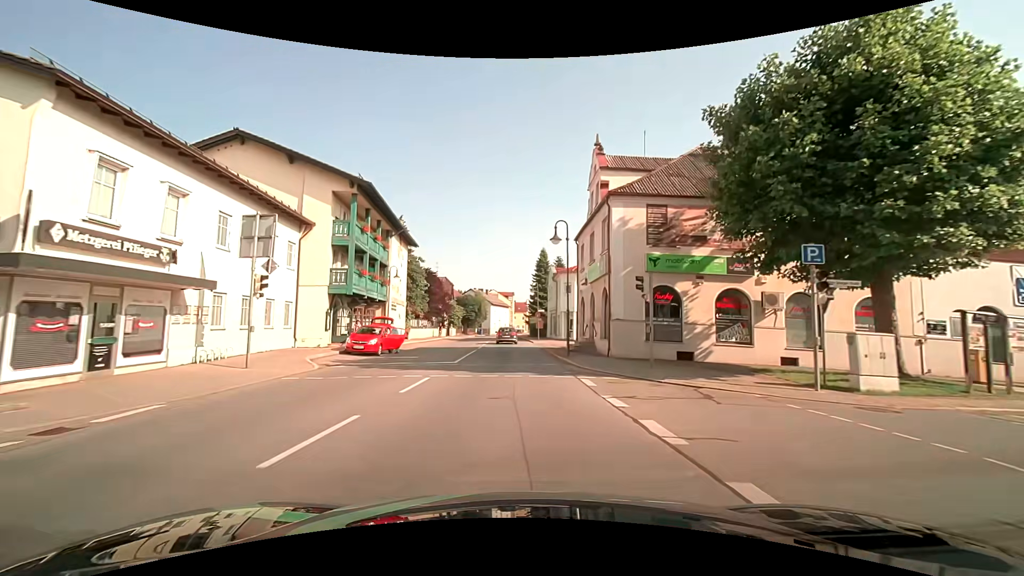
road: secondary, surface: asphalt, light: Day
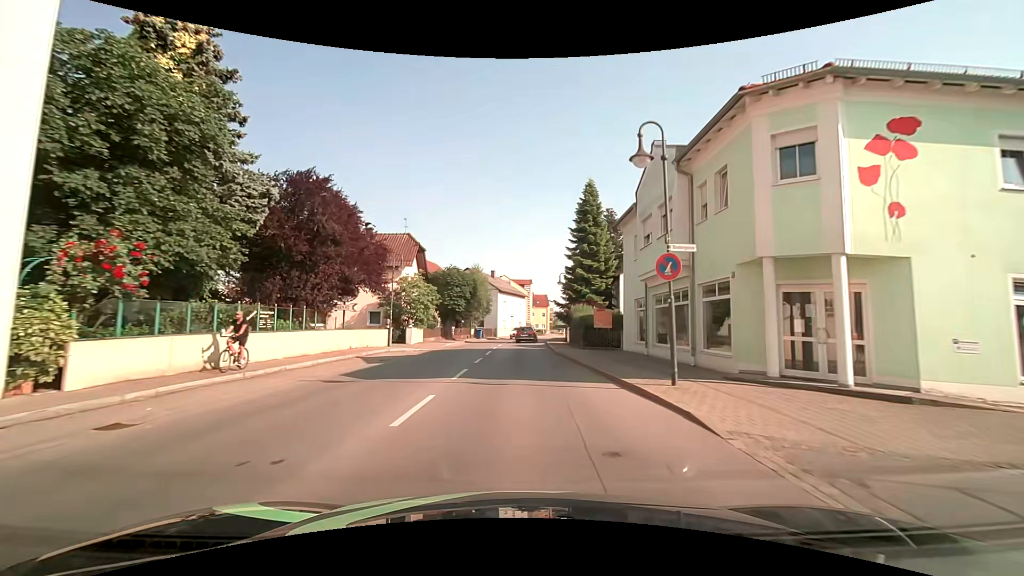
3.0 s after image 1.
(-1.0, +38.4) m; -2°
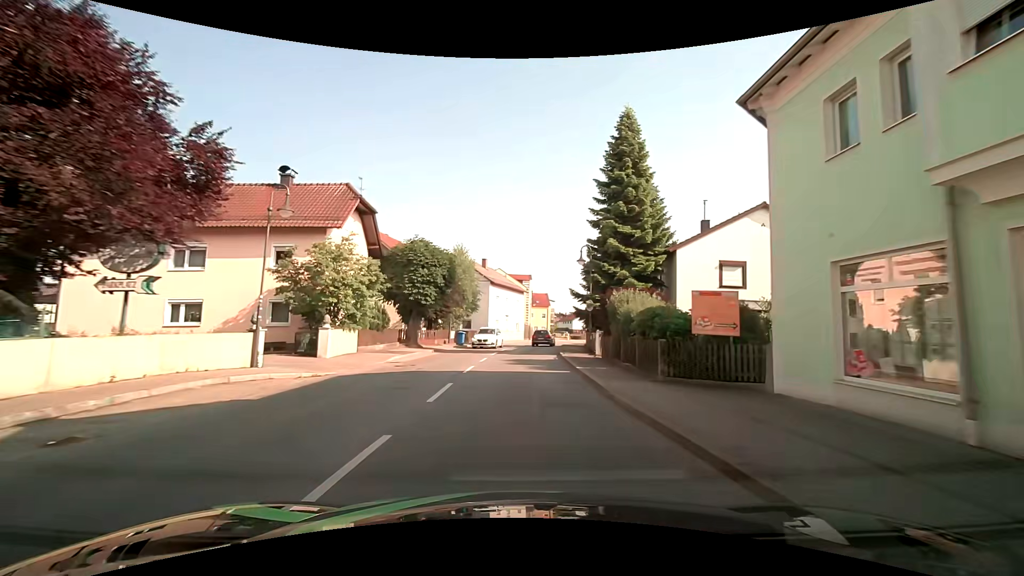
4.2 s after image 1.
(-0.1, +15.6) m; 0°
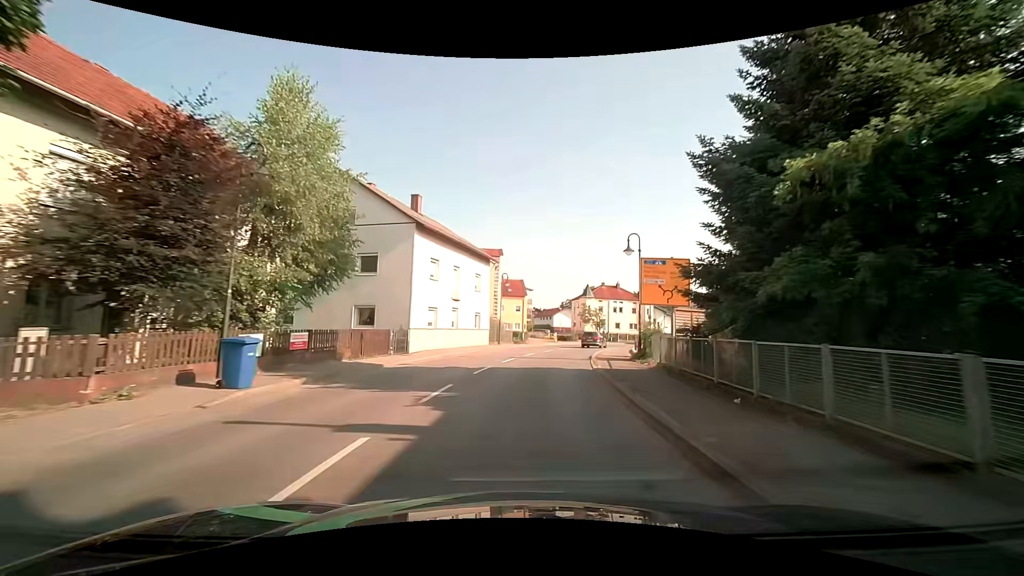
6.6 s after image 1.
(+0.4, +29.5) m; +4°
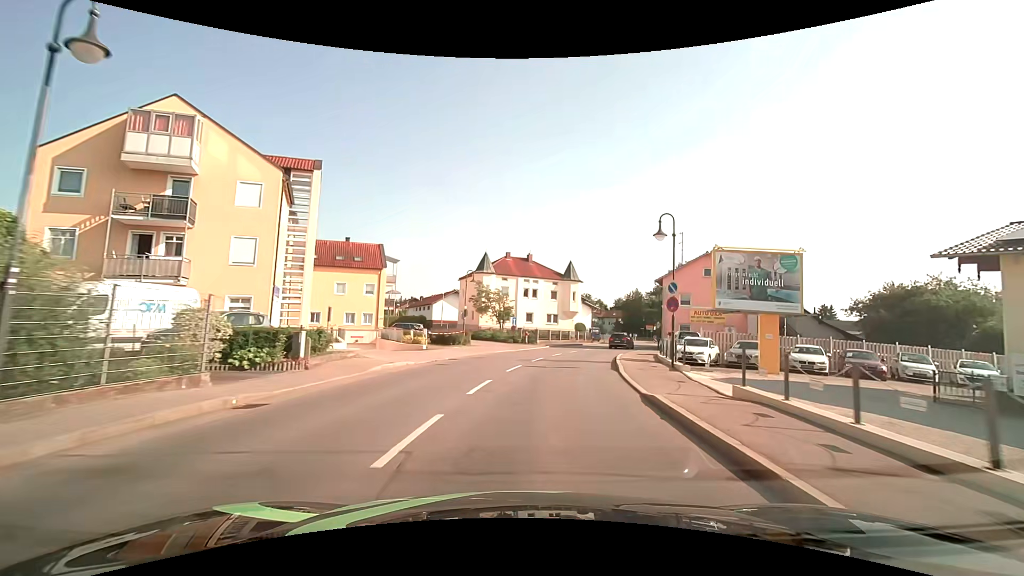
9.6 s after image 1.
(+2.9, +33.8) m; +13°
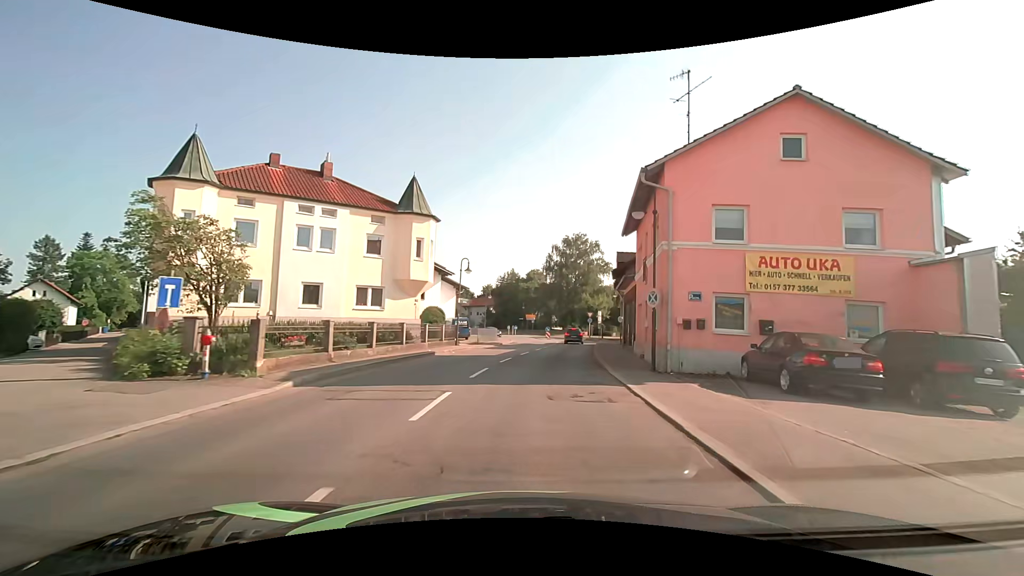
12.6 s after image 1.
(+4.1, +32.1) m; +15°
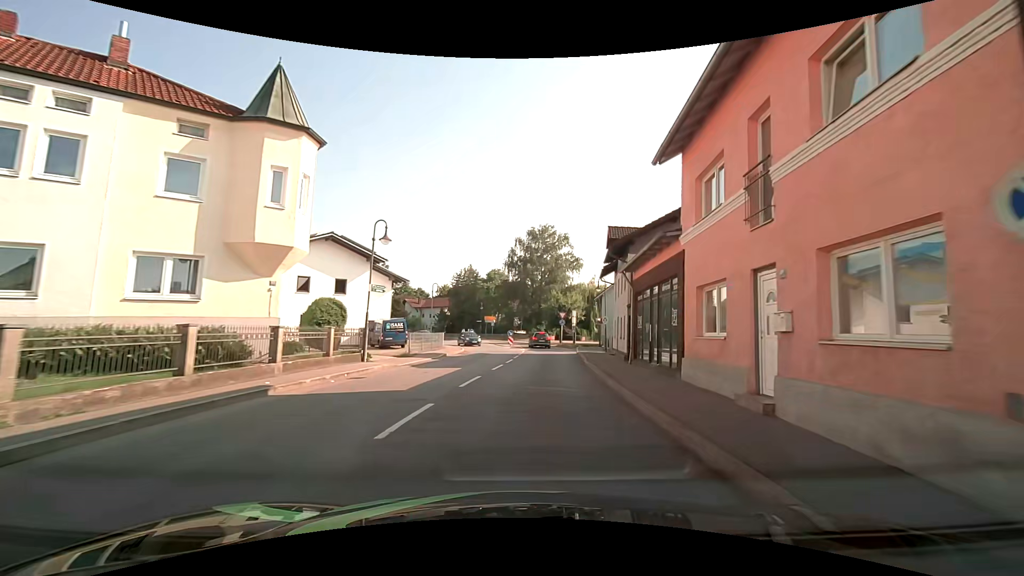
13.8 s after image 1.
(+0.5, +12.7) m; +5°
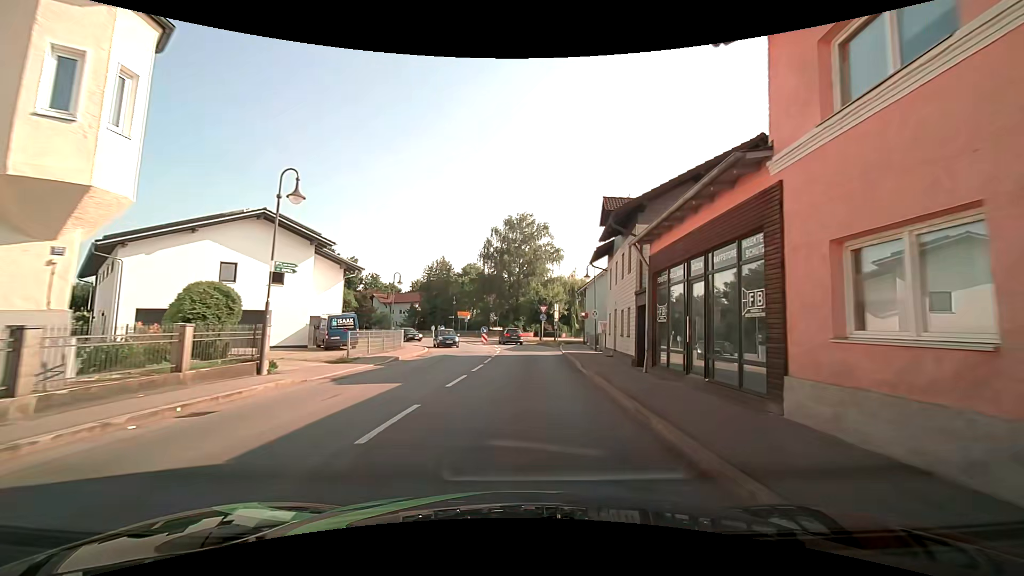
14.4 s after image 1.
(+0.1, +6.2) m; +2°
(0, +10) (+1, +20) (+1, +30) (0, +40) (-1, +50) (-3, +60) (-9, +67) (-18, +71) (-26, +76) (-33, +83) m
